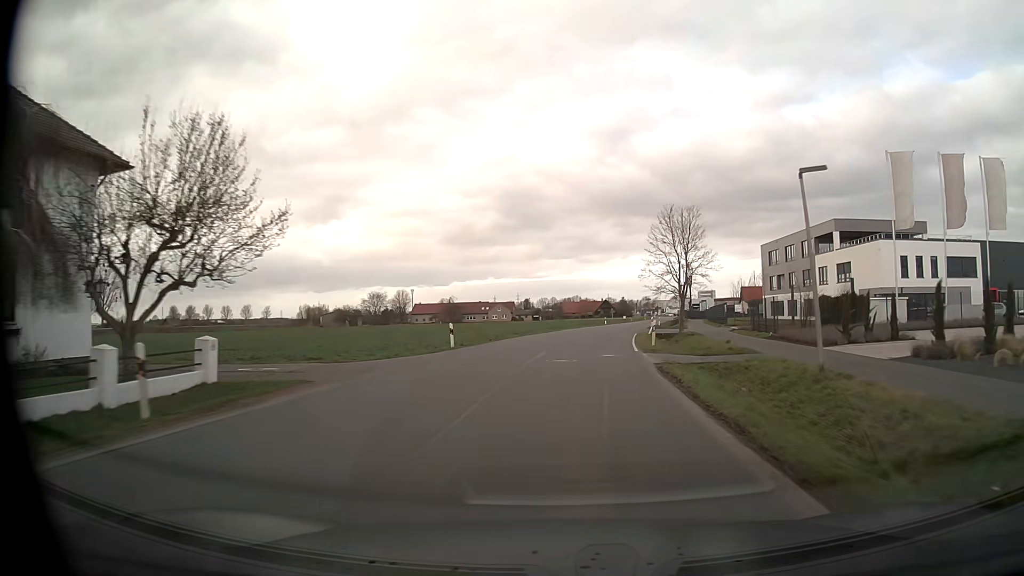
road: unclassified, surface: asphalt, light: Day
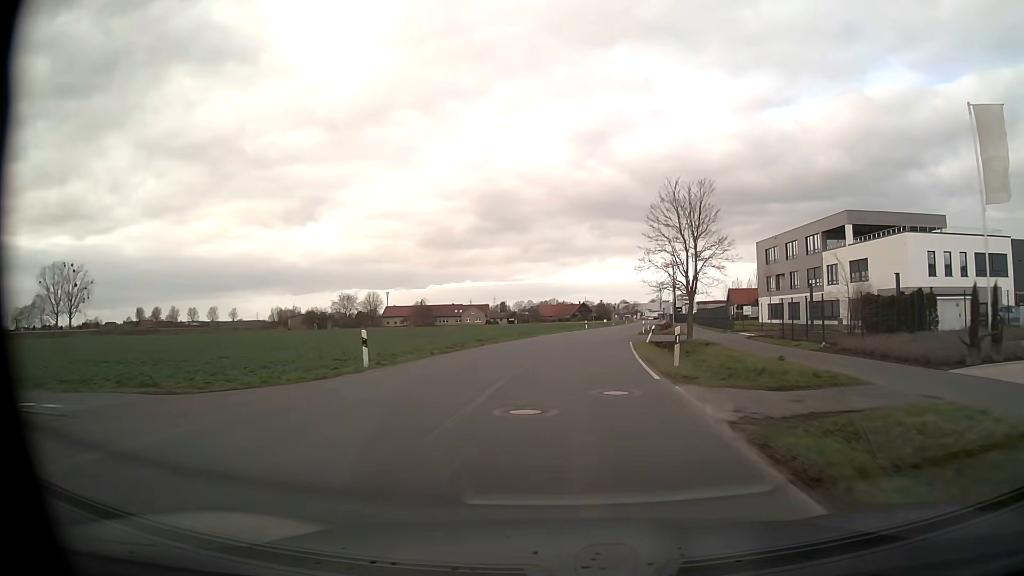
(+0.2, +10.0) m; +2°
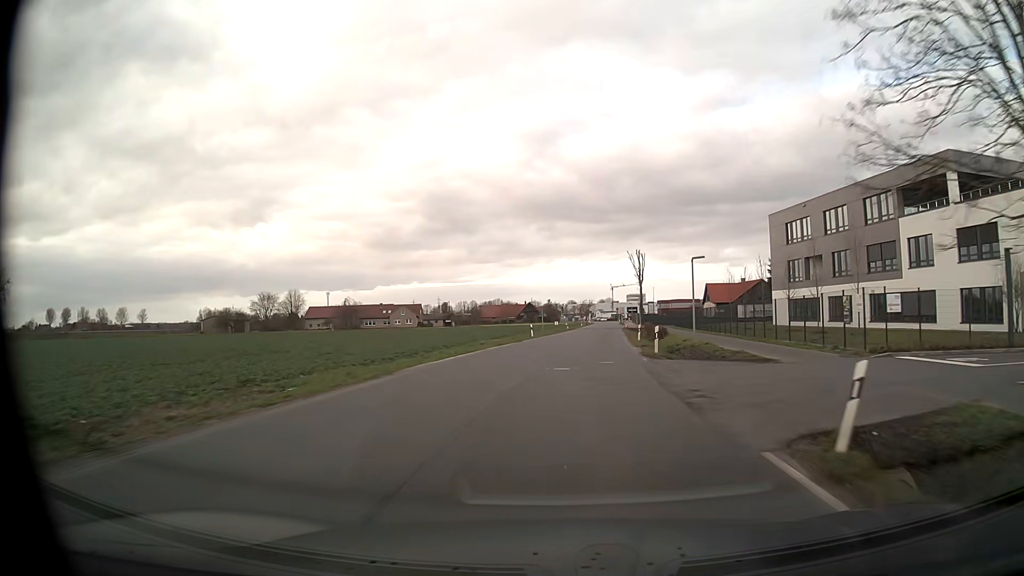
(+1.2, +29.7) m; +4°
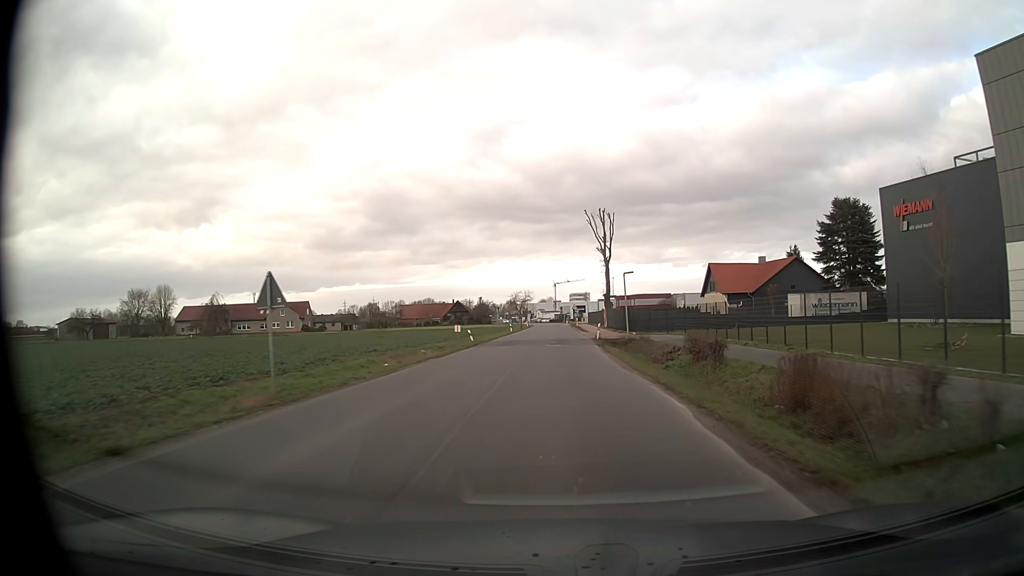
(+3.2, +50.5) m; +5°
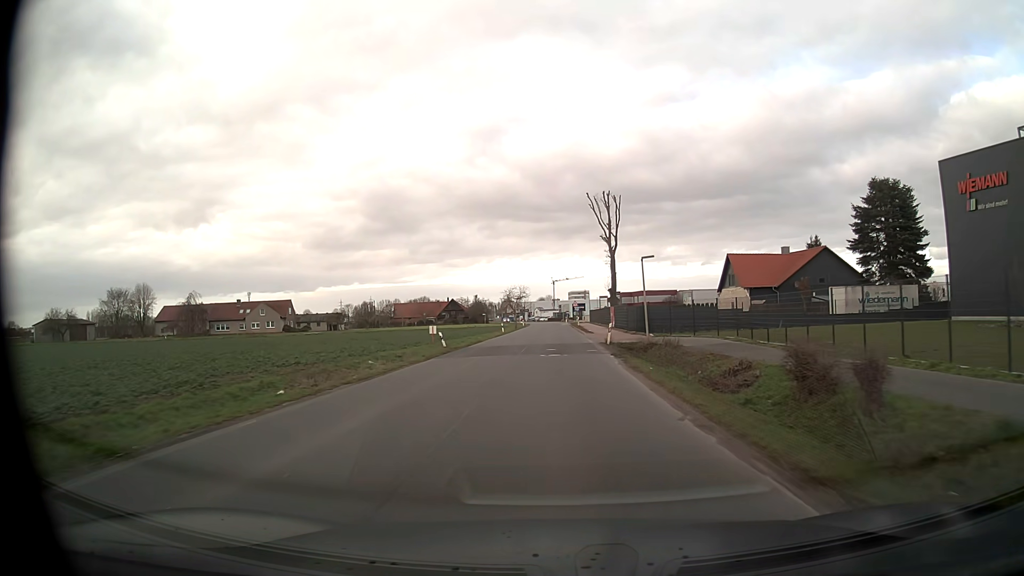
(0.0, +10.4) m; 0°
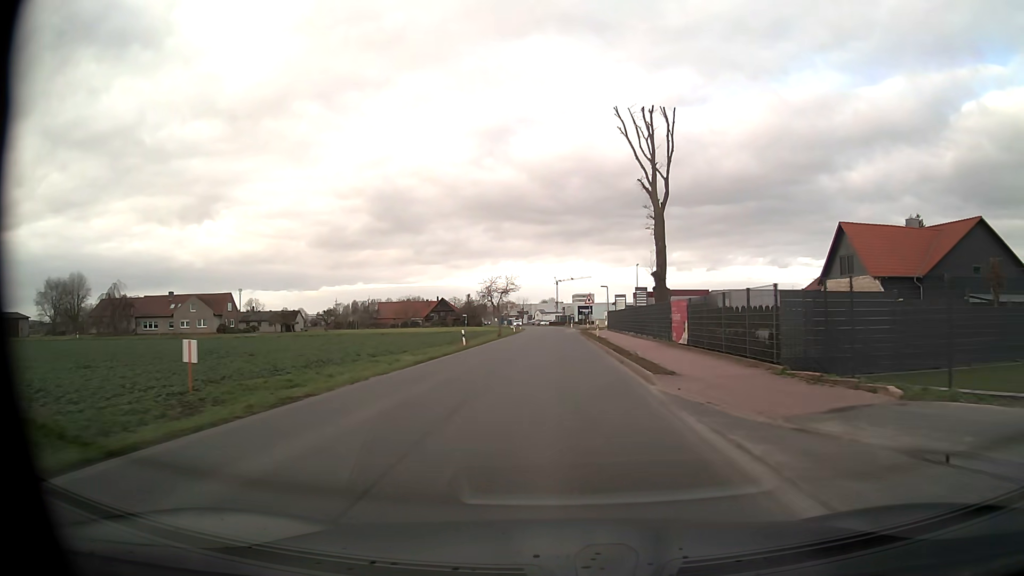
(-0.1, +30.9) m; -1°
